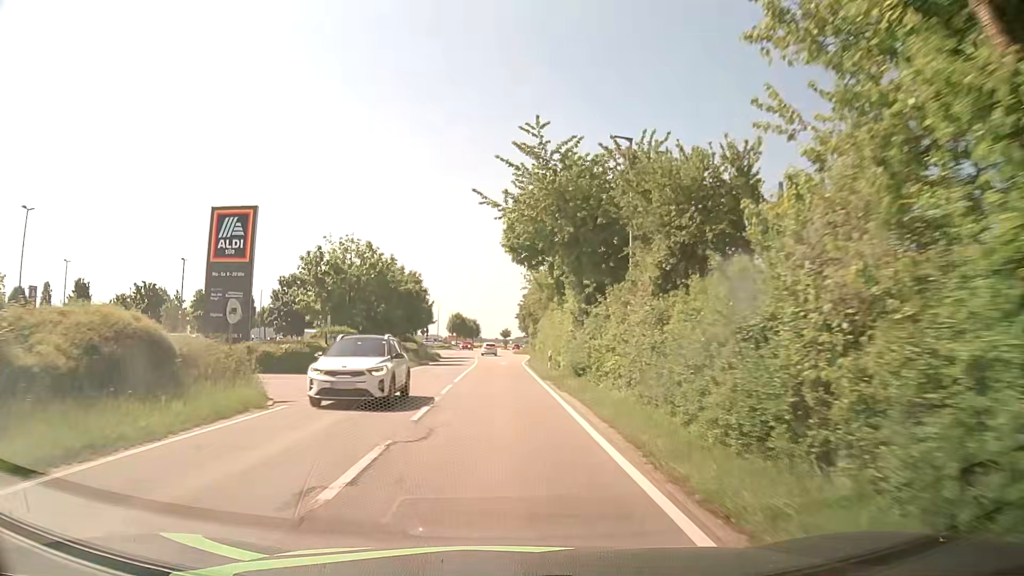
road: tertiary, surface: asphalt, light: Day
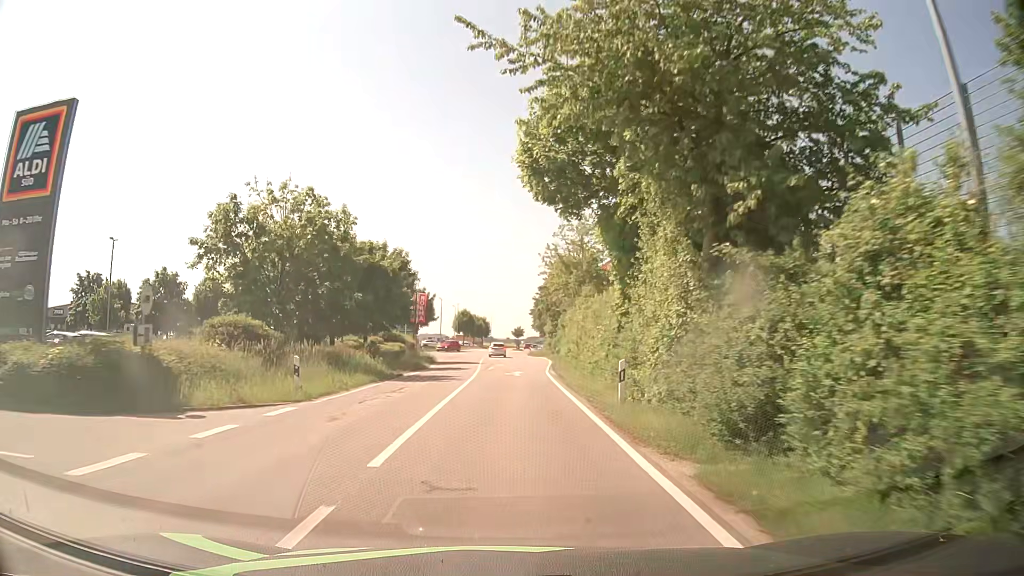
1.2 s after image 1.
(-0.1, +15.9) m; -1°
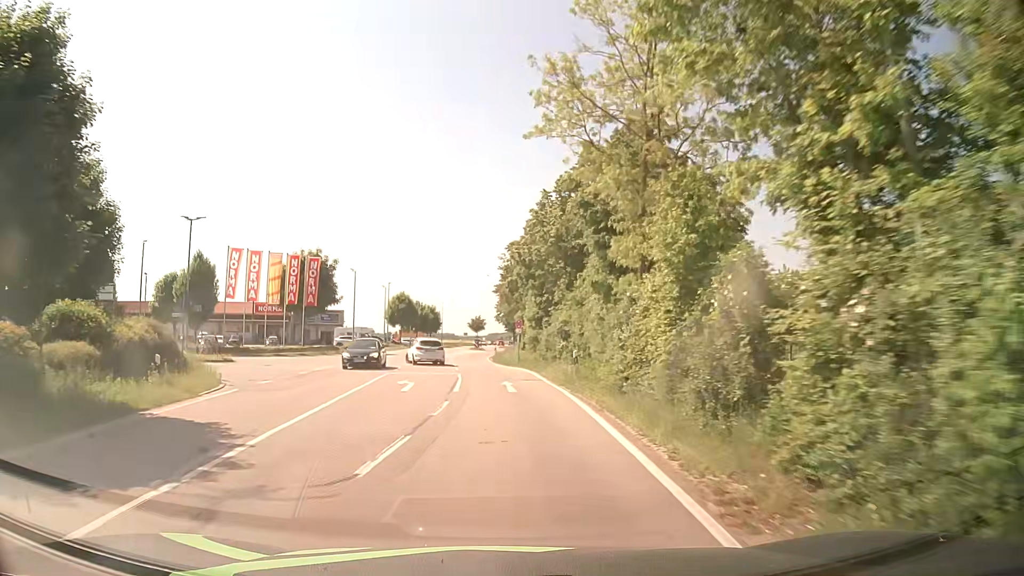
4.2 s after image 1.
(+1.0, +39.9) m; +3°
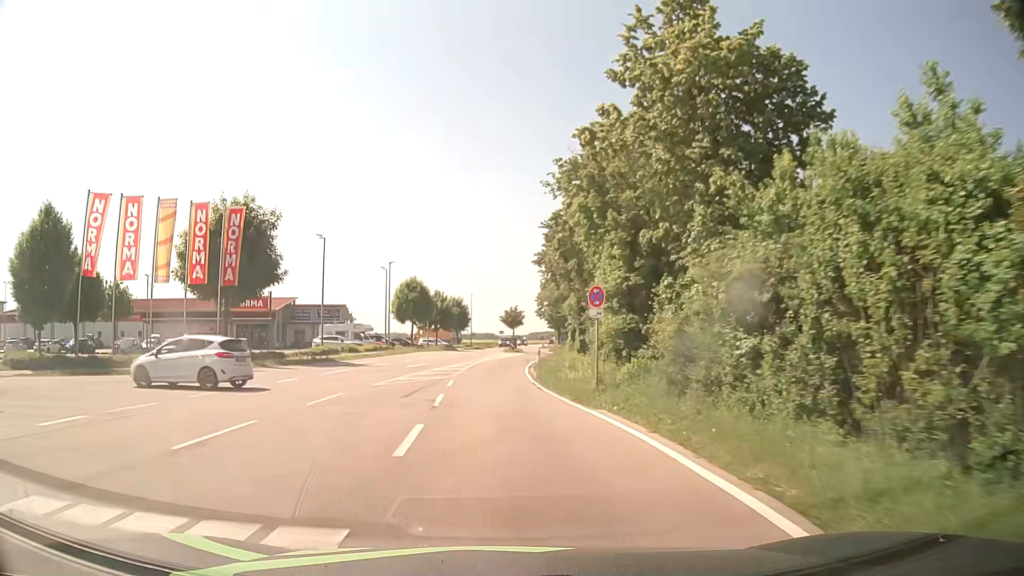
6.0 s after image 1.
(-0.6, +23.8) m; -3°
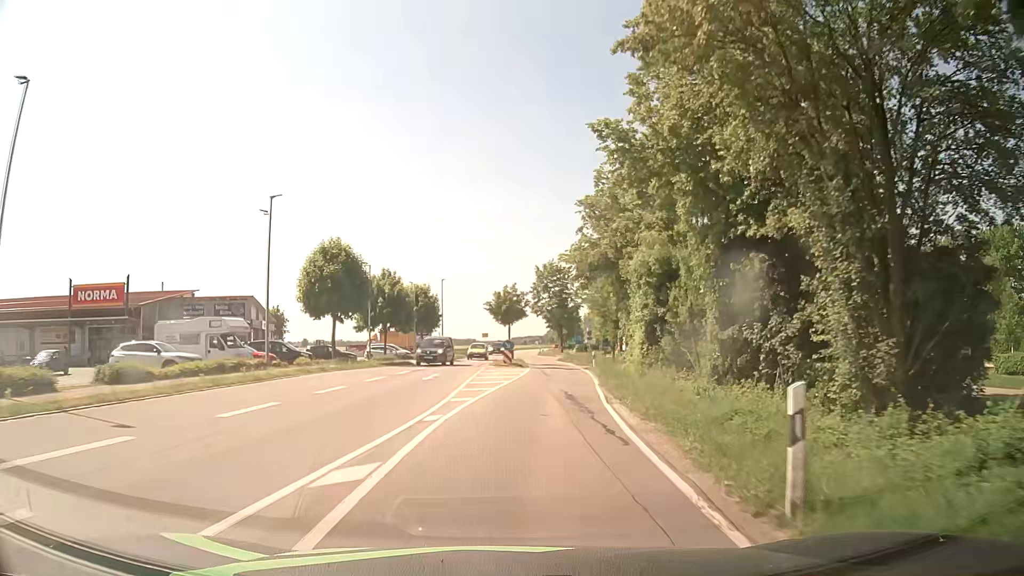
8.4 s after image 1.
(-1.1, +31.8) m; +1°
(0, +10) (+1, +20) (+2, +30) (+3, +40) (+3, +50) (+3, +60) (+2, +70) (+2, +80) (+2, +90) (+2, +100) m
